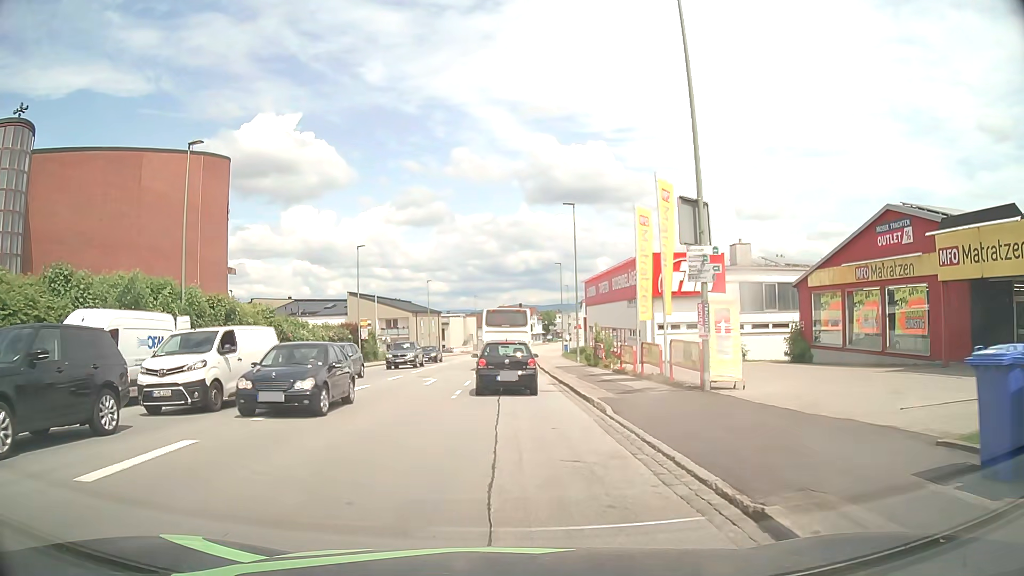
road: tertiary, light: Day
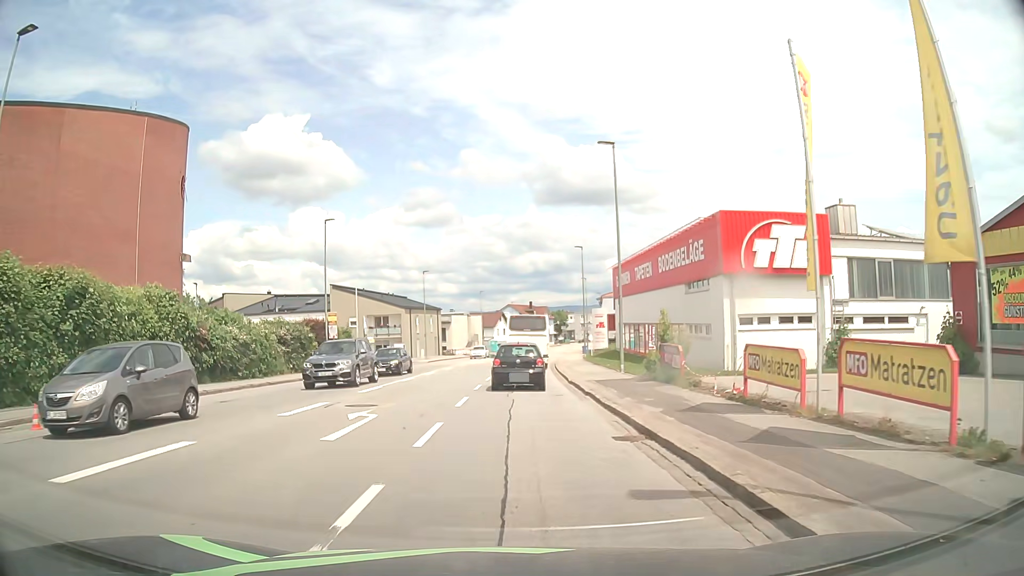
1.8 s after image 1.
(0.0, +13.8) m; -1°
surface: asphalt
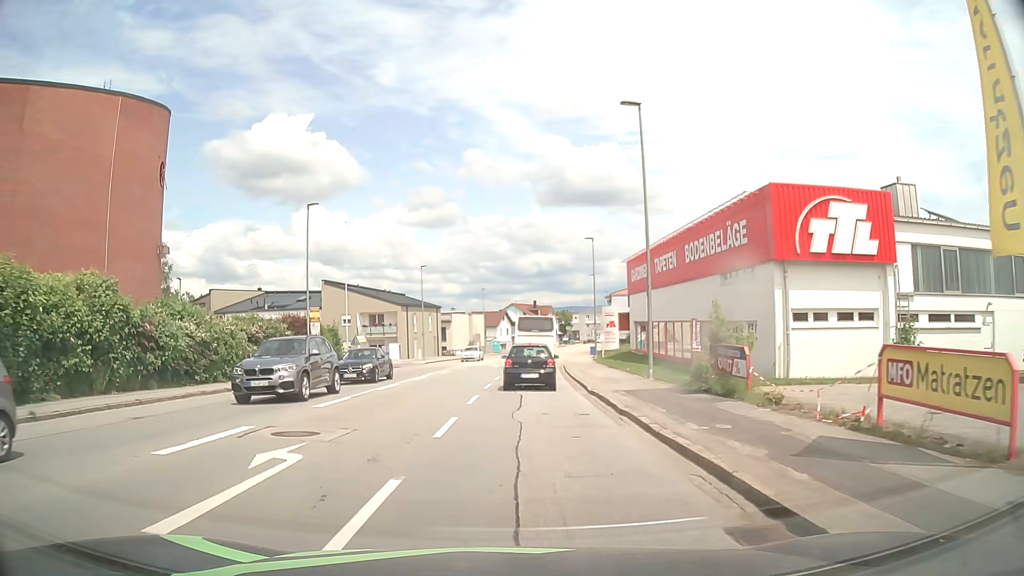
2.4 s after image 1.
(0.0, +5.3) m; 0°
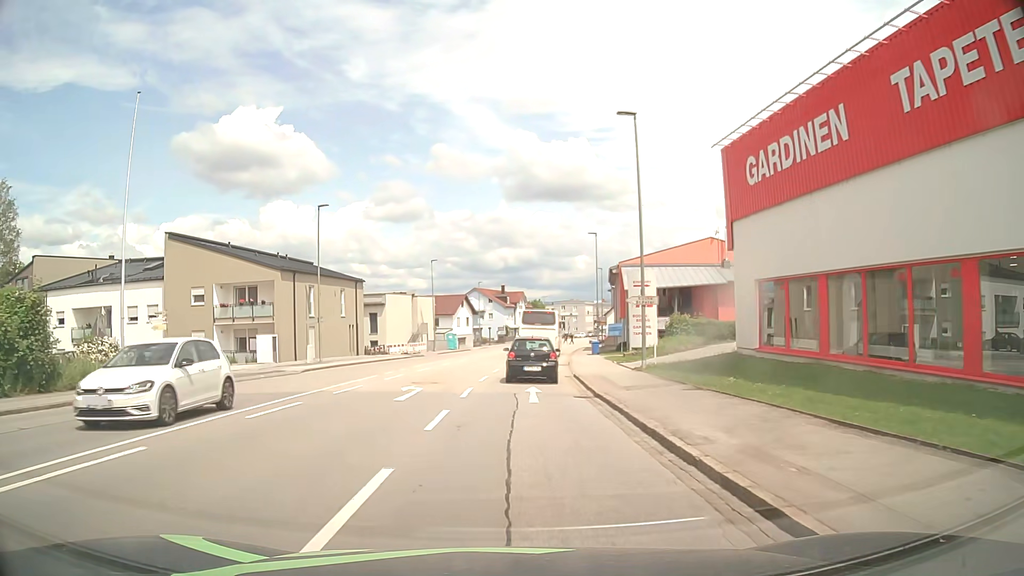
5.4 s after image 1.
(+0.9, +30.5) m; +3°
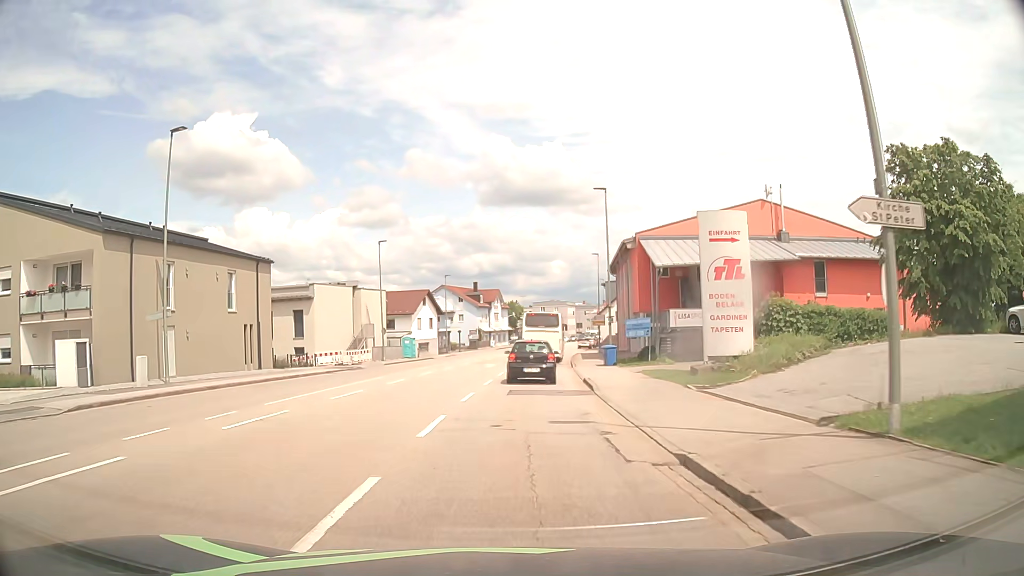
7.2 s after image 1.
(+0.3, +18.4) m; +2°
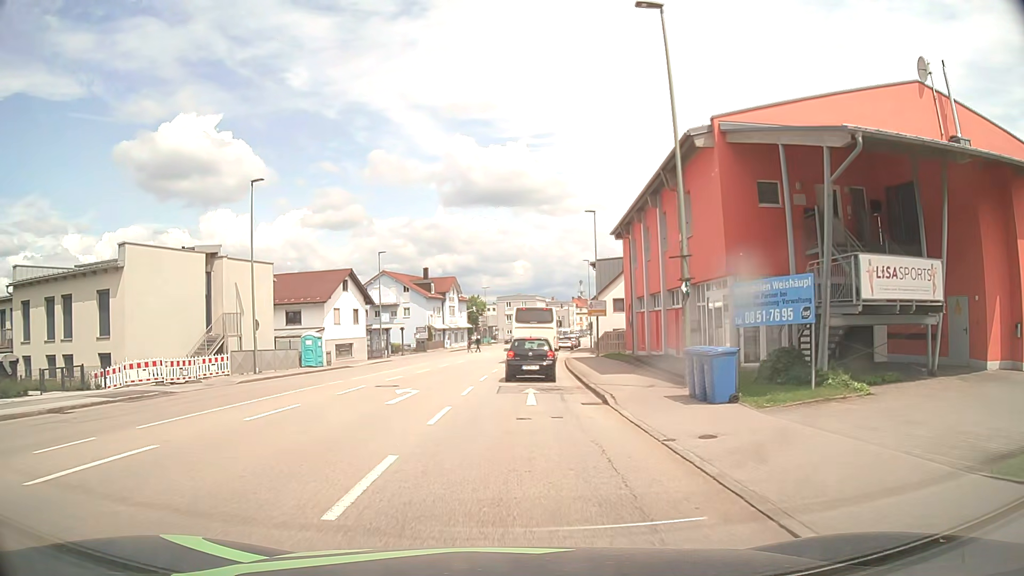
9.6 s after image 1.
(+0.7, +23.0) m; +3°
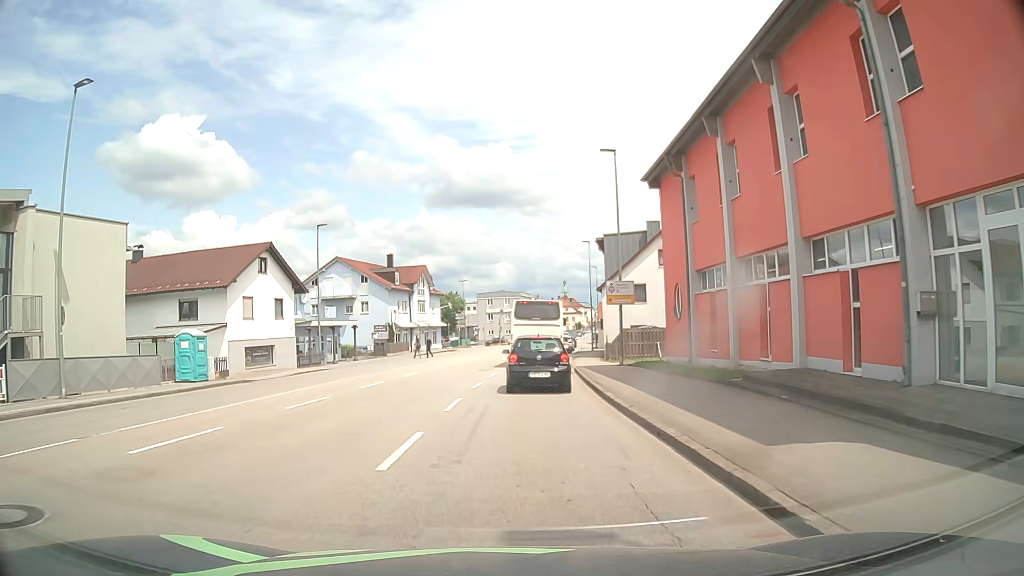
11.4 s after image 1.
(+0.2, +15.8) m; +1°
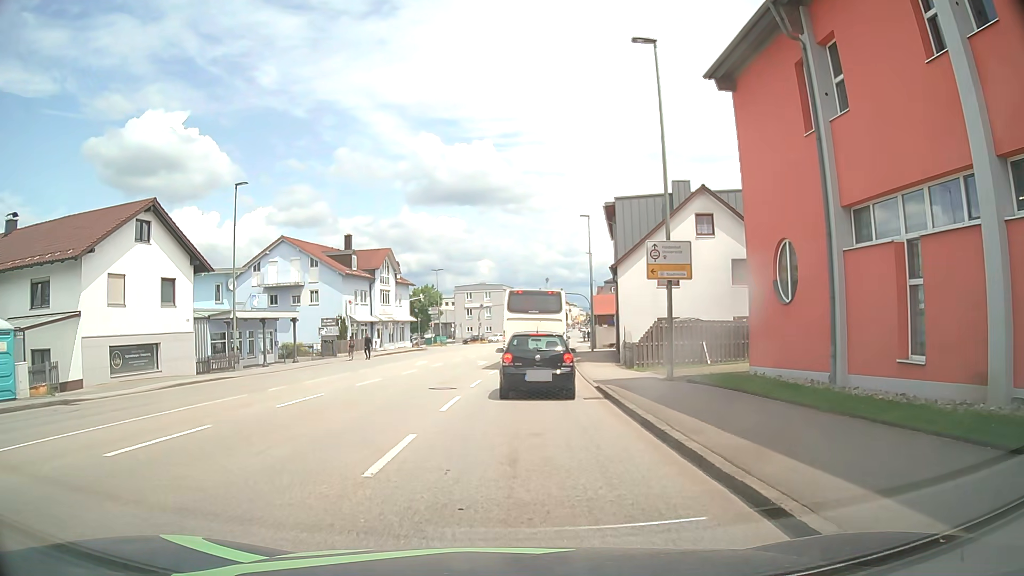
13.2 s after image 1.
(+0.4, +12.3) m; +2°
